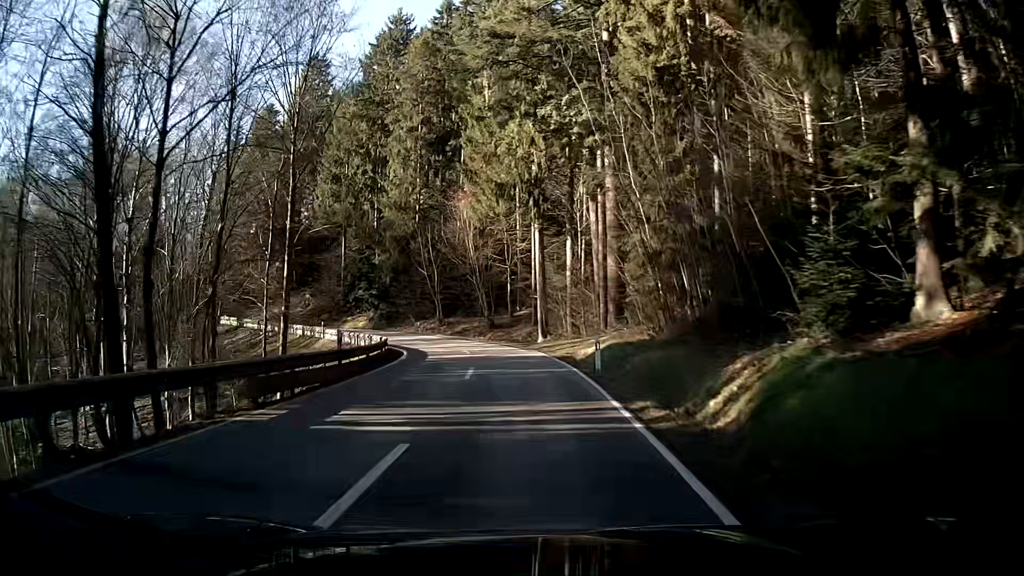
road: secondary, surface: asphalt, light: Day
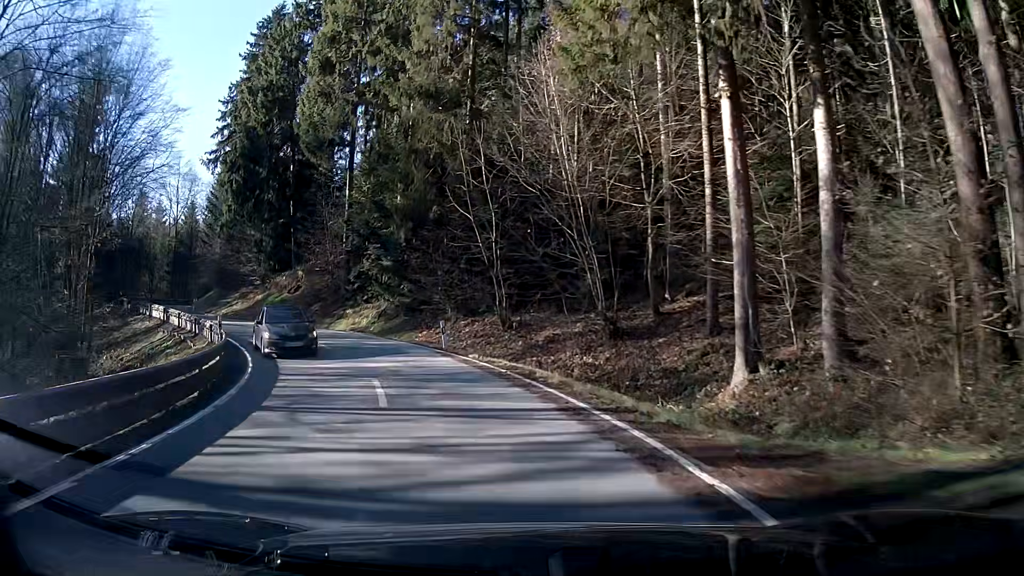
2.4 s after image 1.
(-1.7, +29.1) m; -11°
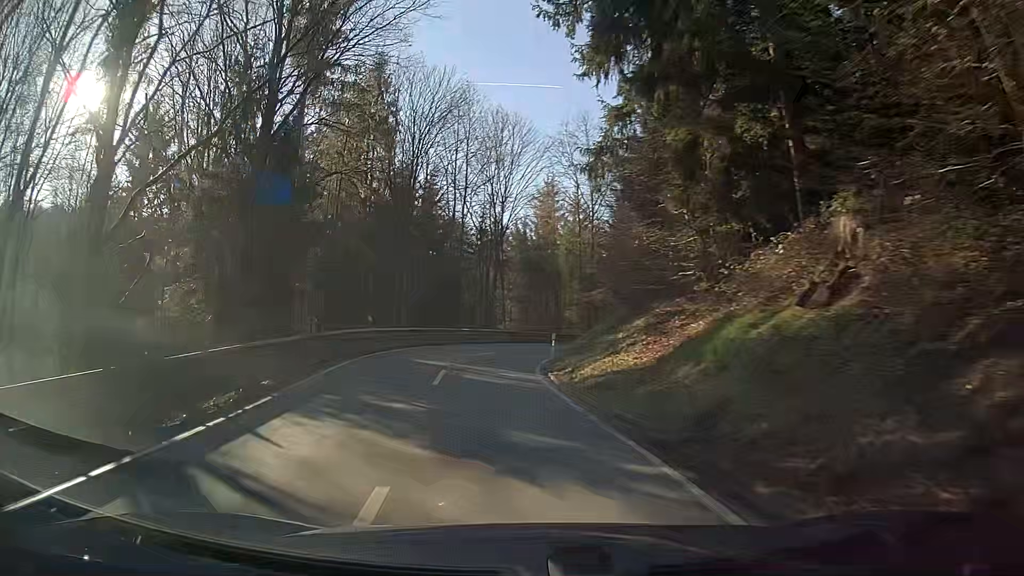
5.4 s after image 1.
(-11.0, +30.8) m; -39°
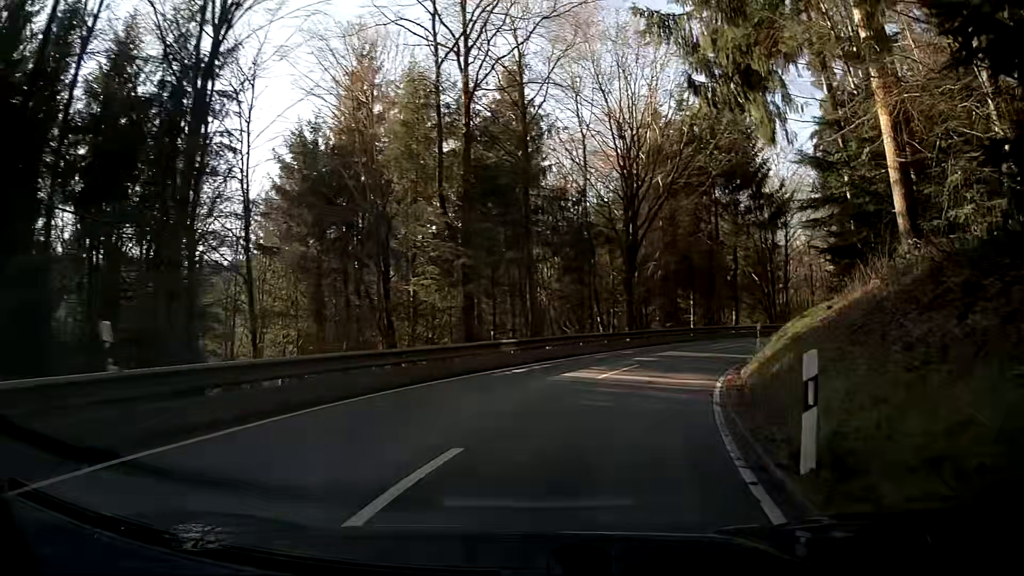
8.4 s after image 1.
(+1.8, +34.4) m; +17°
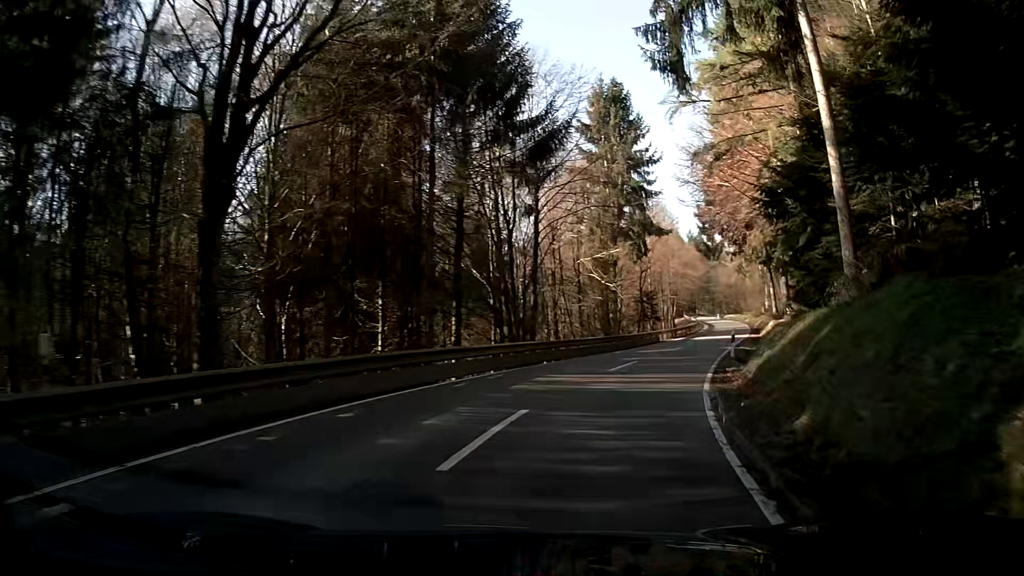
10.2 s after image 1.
(+4.4, +20.0) m; +25°
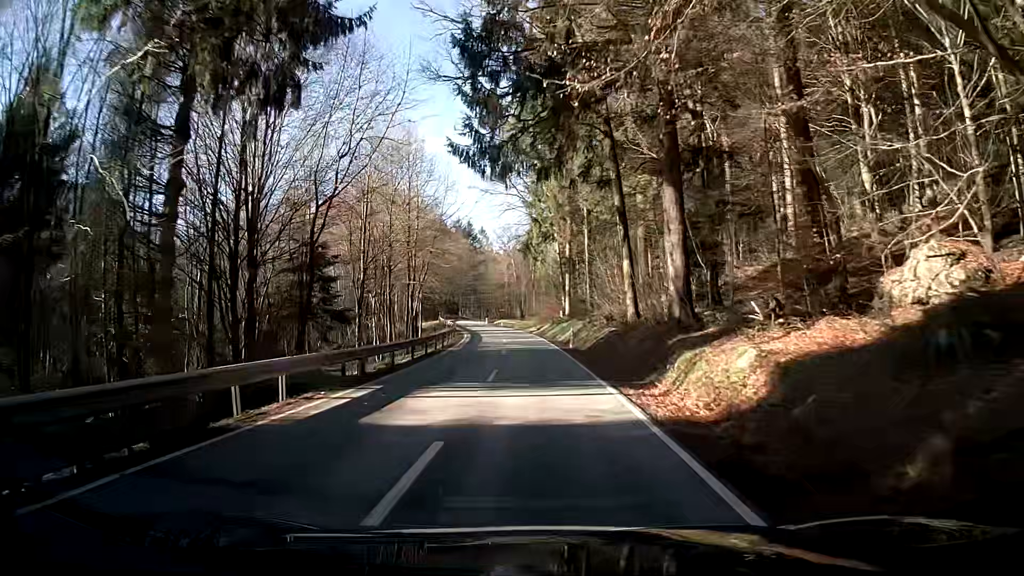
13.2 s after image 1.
(+9.2, +37.3) m; +19°
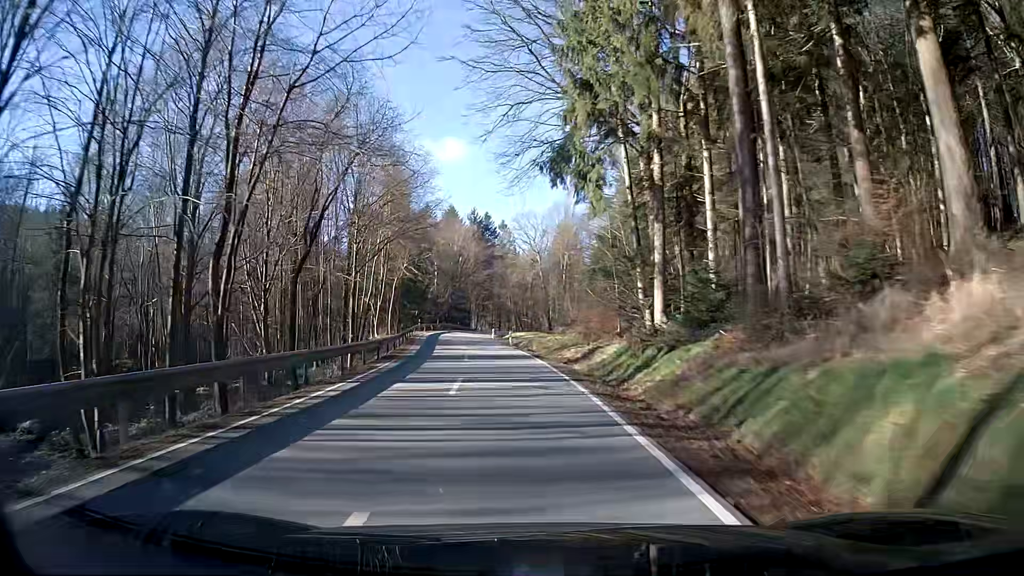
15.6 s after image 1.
(+0.2, +39.6) m; -2°
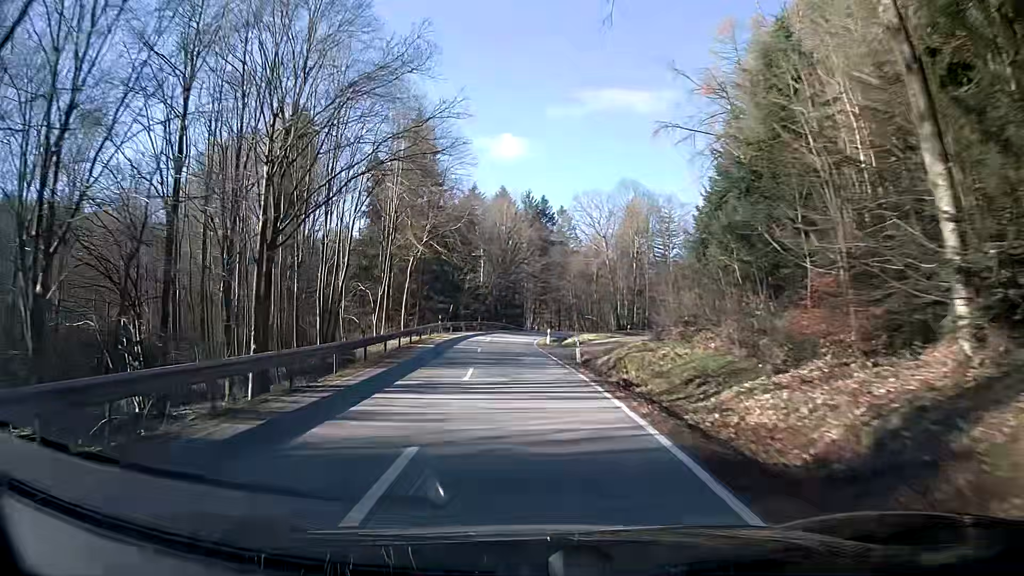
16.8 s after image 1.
(-1.2, +21.8) m; -6°
(0, +10) (0, +20) (-1, +30) (-1, +40) (0, +50) (+2, +60) (+5, +69) (+9, +78) (+14, +87) (+18, +96) m
